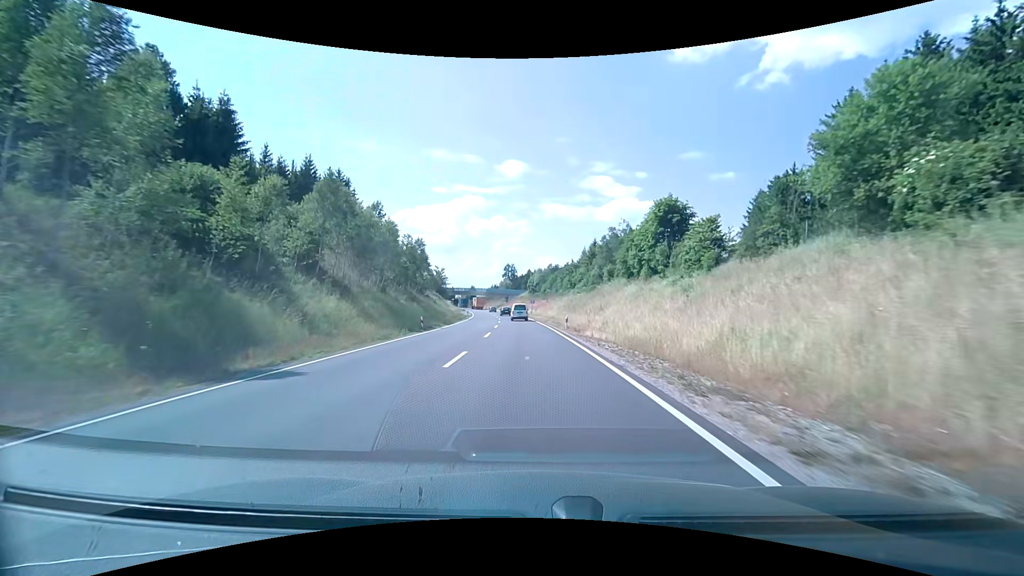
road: primary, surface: asphalt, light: Day
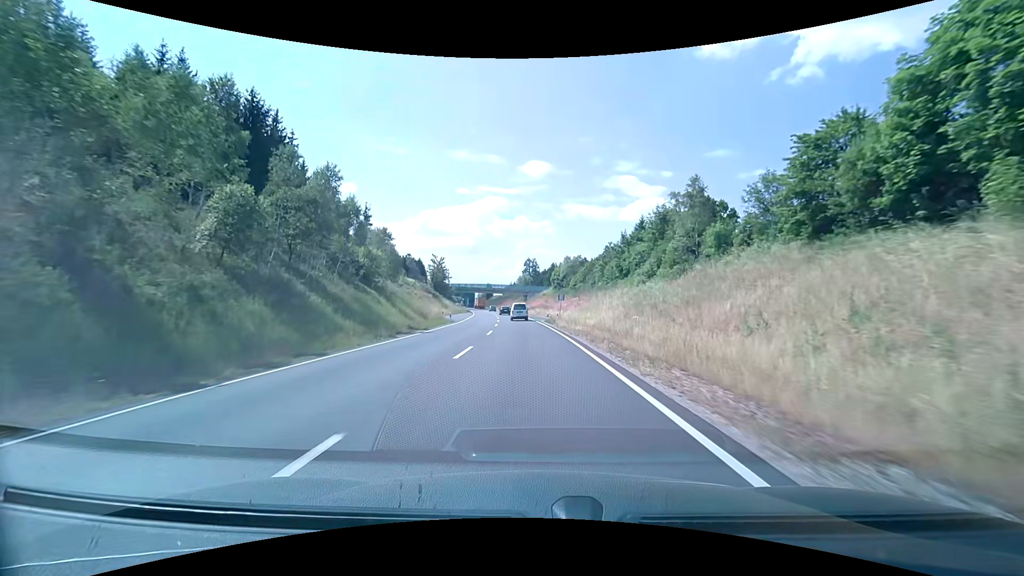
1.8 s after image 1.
(-0.8, +34.4) m; -3°
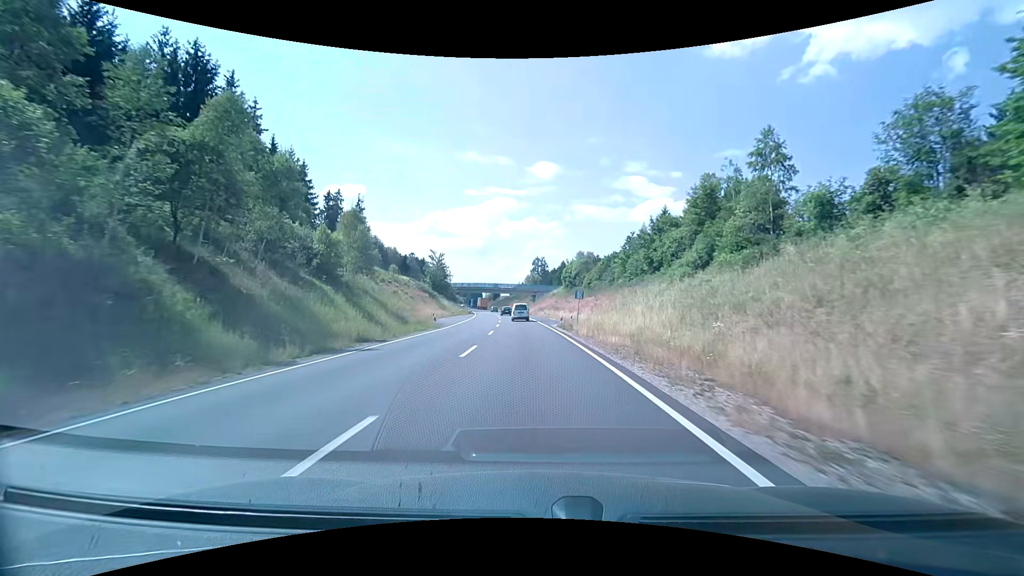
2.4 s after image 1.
(-0.1, +11.3) m; -1°
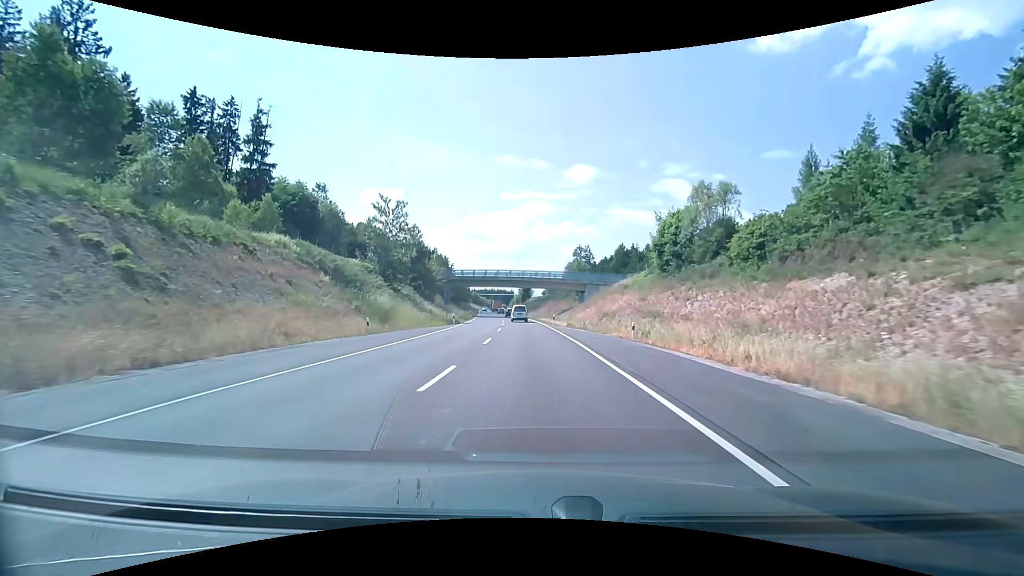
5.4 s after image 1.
(-2.0, +54.7) m; -4°
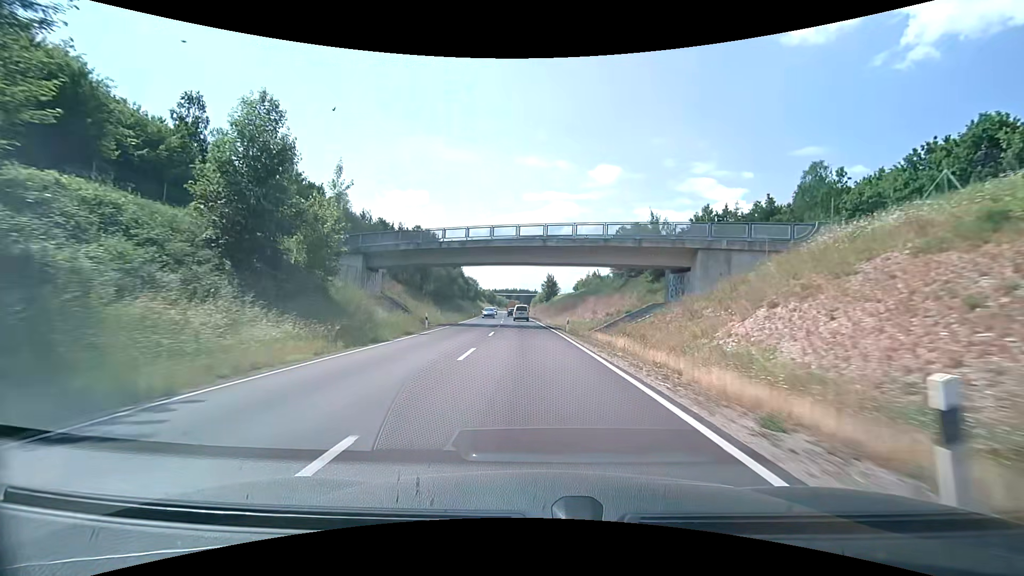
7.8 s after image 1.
(-0.8, +43.1) m; -3°
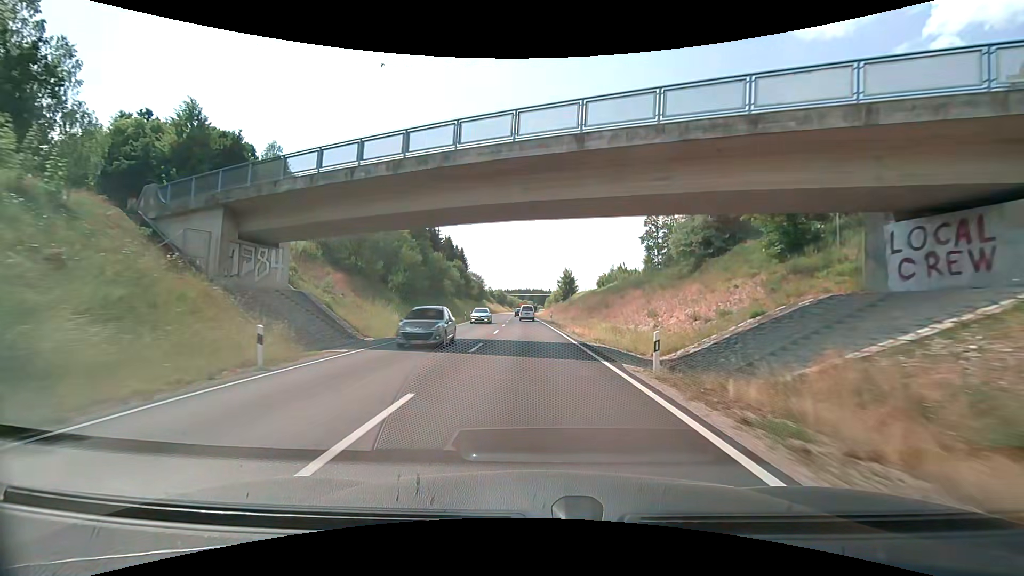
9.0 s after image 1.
(-0.3, +21.5) m; -1°
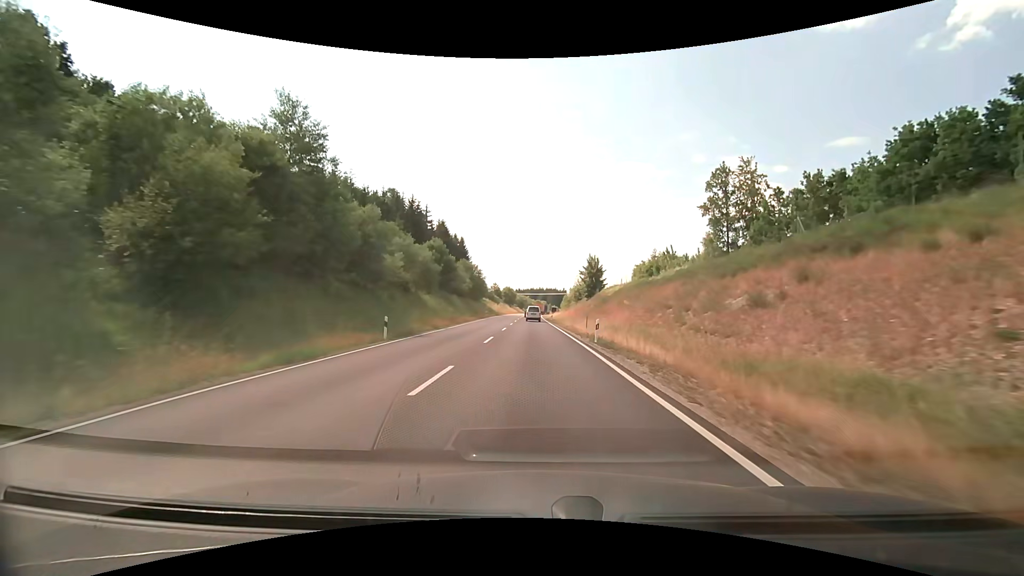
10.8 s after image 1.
(-0.4, +32.4) m; -2°
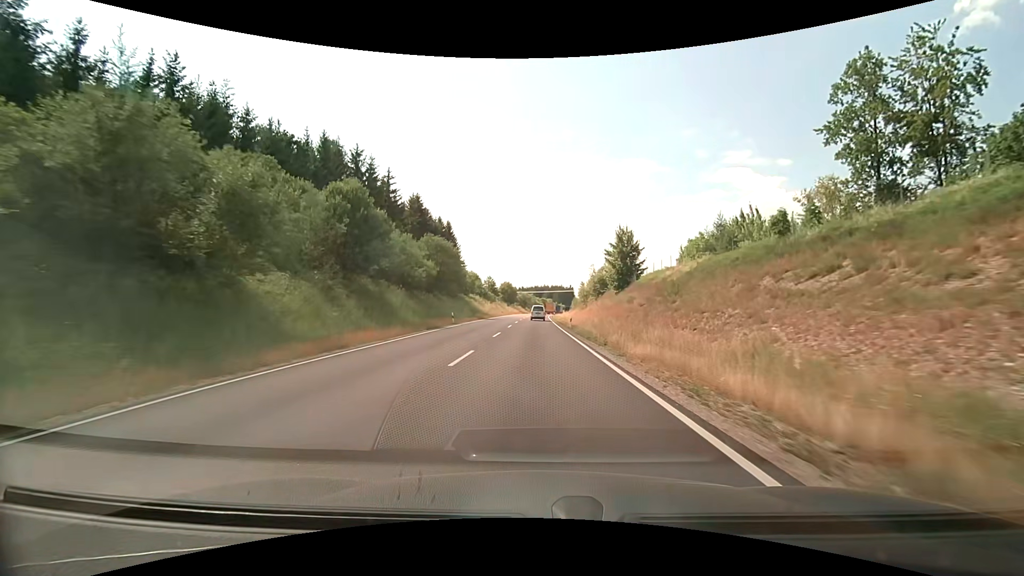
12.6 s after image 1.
(0.0, +32.4) m; 0°
(0, +10) (0, +20) (0, +30) (0, +40) (0, +50) (0, +60) (0, +70) (0, +80) (0, +90) (+1, +100) m
